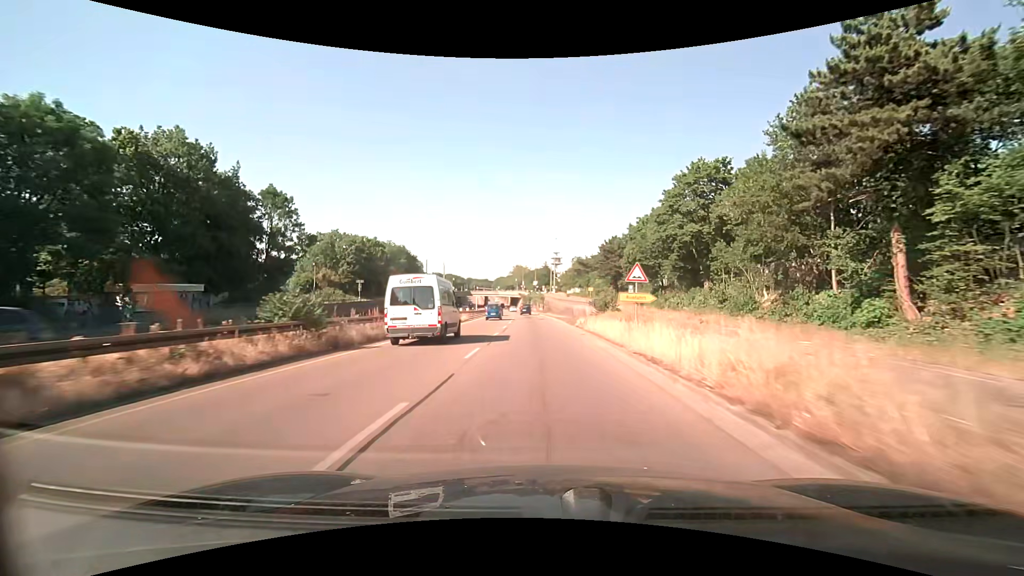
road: trunk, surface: asphalt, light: Day
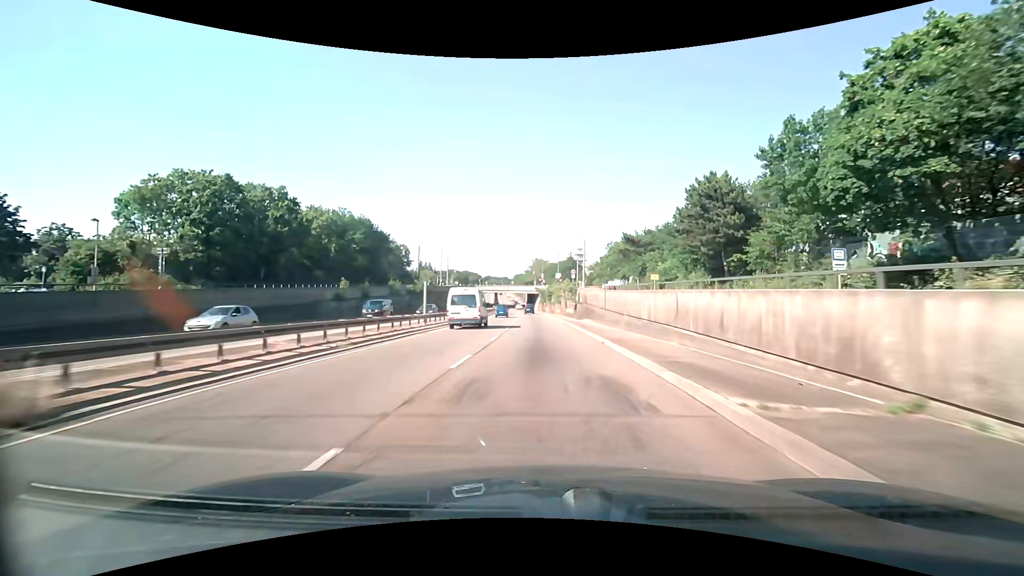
(-0.8, +44.7) m; -2°
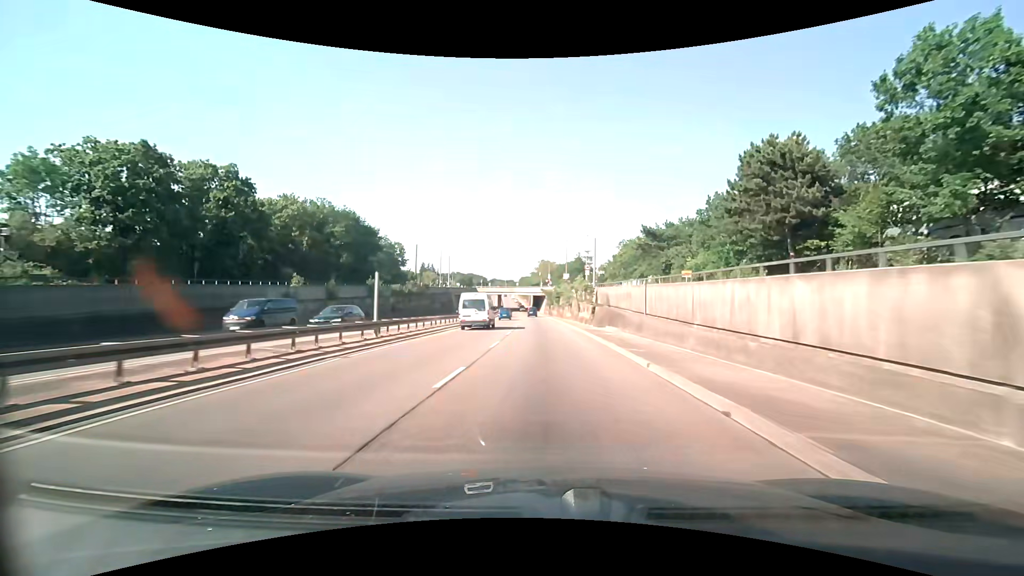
(-0.1, +11.2) m; -1°
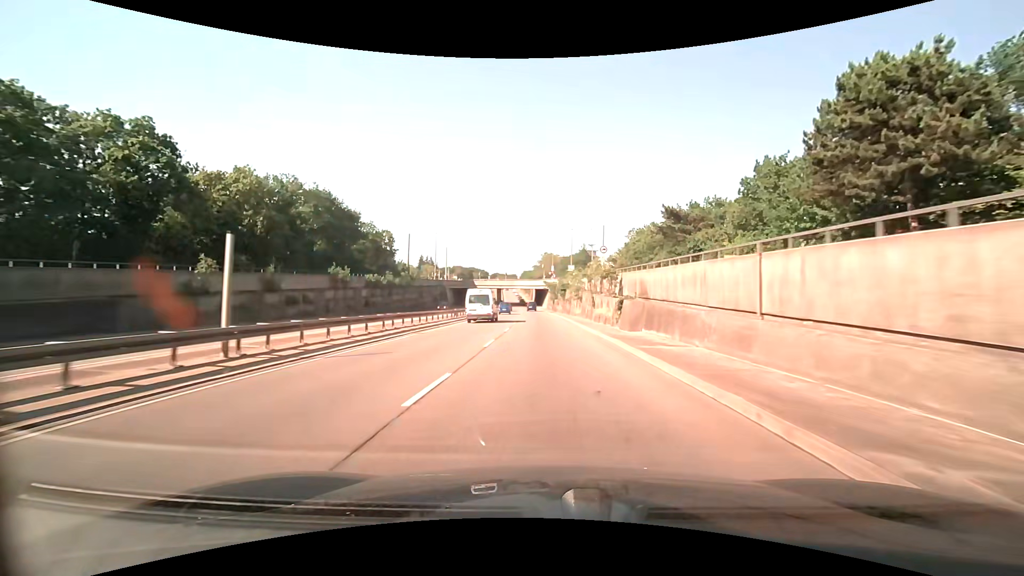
(-0.1, +11.2) m; -1°
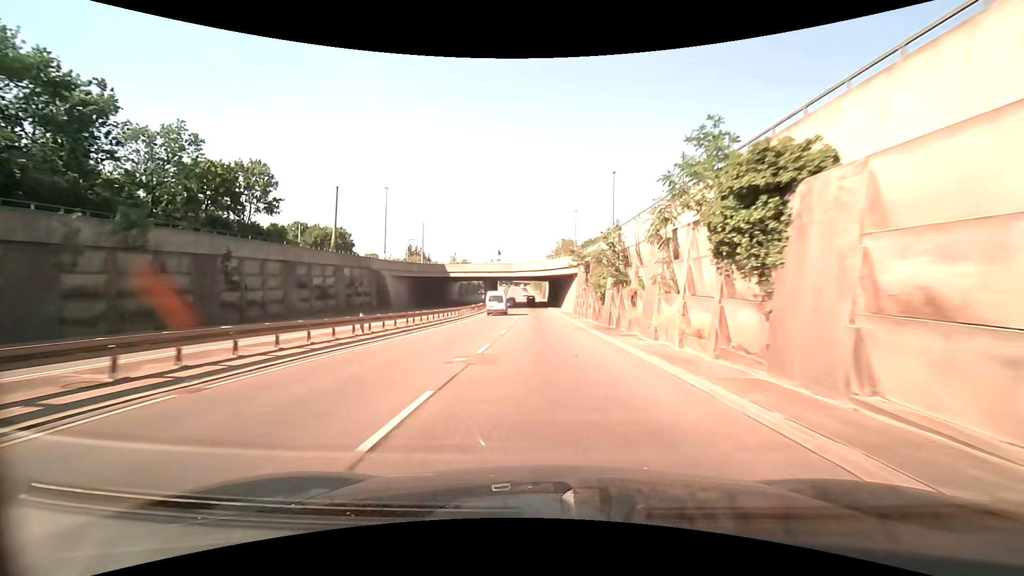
(-0.8, +55.9) m; -1°
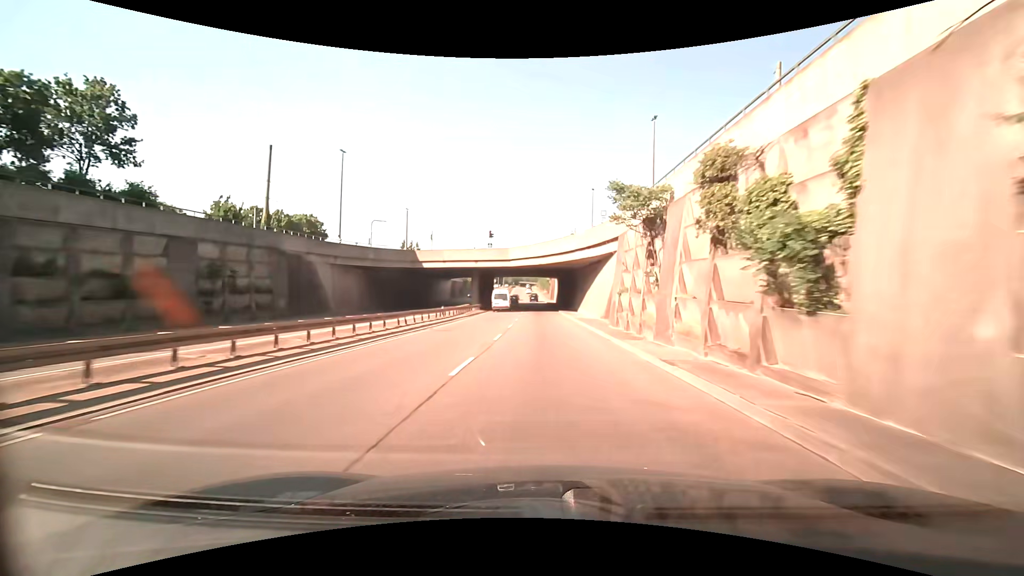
(-0.2, +22.3) m; -1°
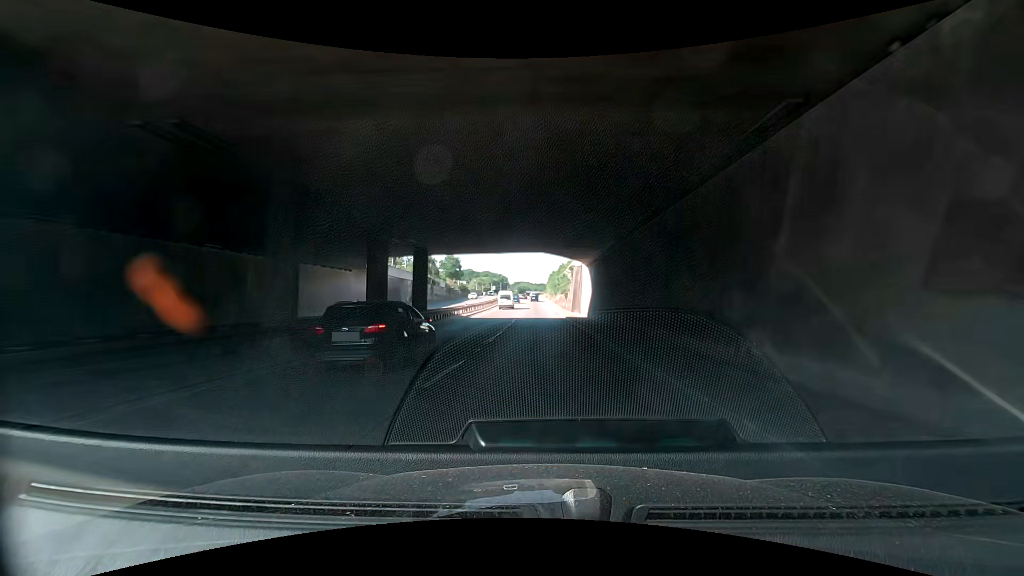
(-0.7, +55.2) m; -3°
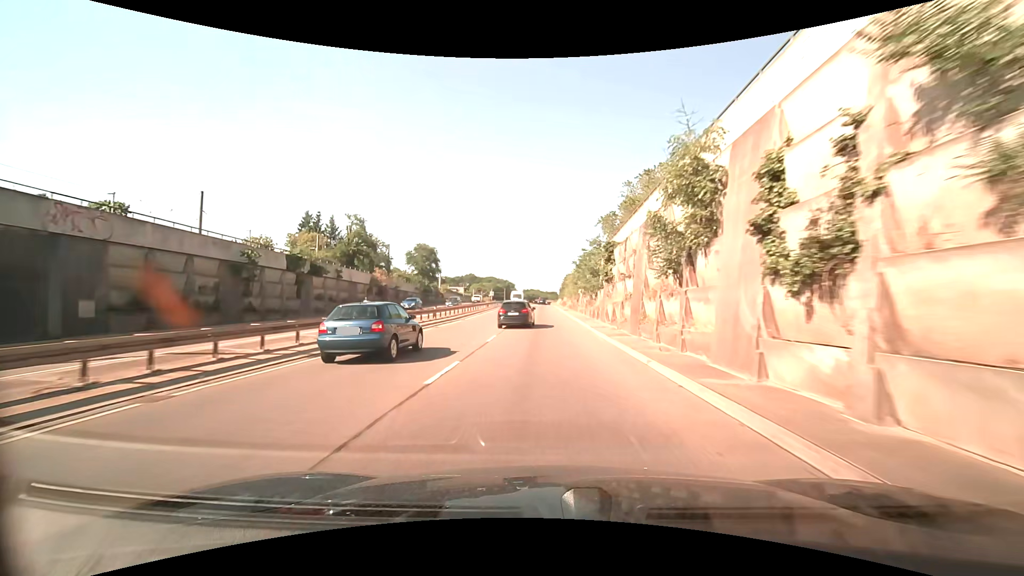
(+1.5, +53.6) m; +1°
(0, +10) (0, +20) (0, +30) (0, +40) (0, +50) (0, +60) (0, +70) (0, +80) (0, +90) (0, +100) m
